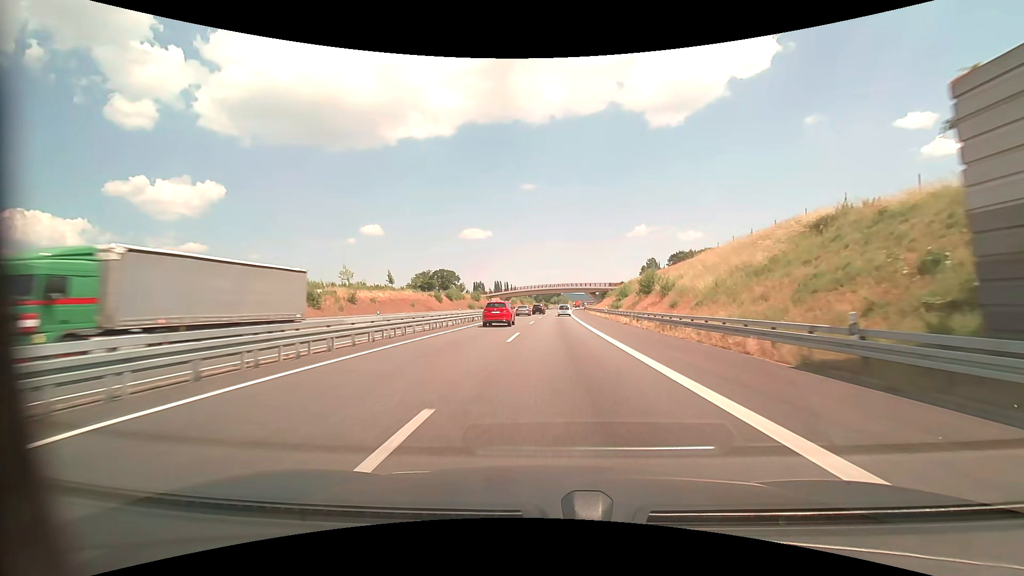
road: motorway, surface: asphalt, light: Day
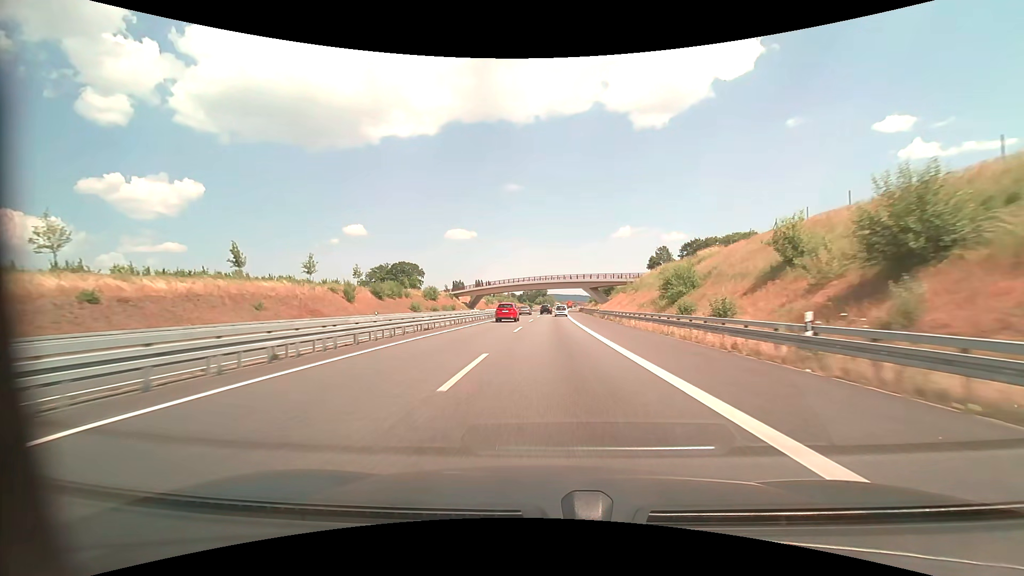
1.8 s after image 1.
(+0.7, +47.0) m; +2°
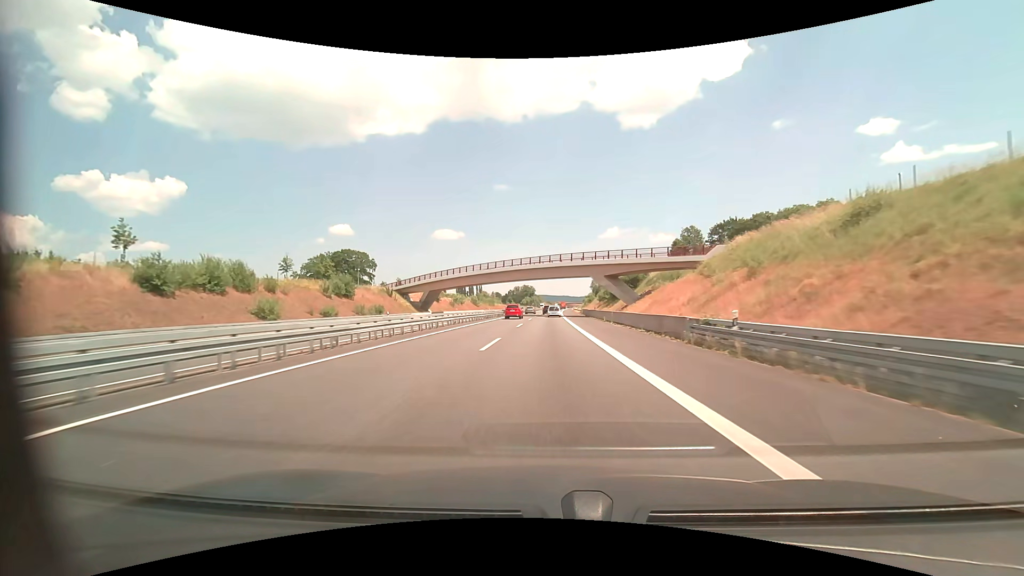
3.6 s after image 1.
(+0.6, +47.0) m; +1°
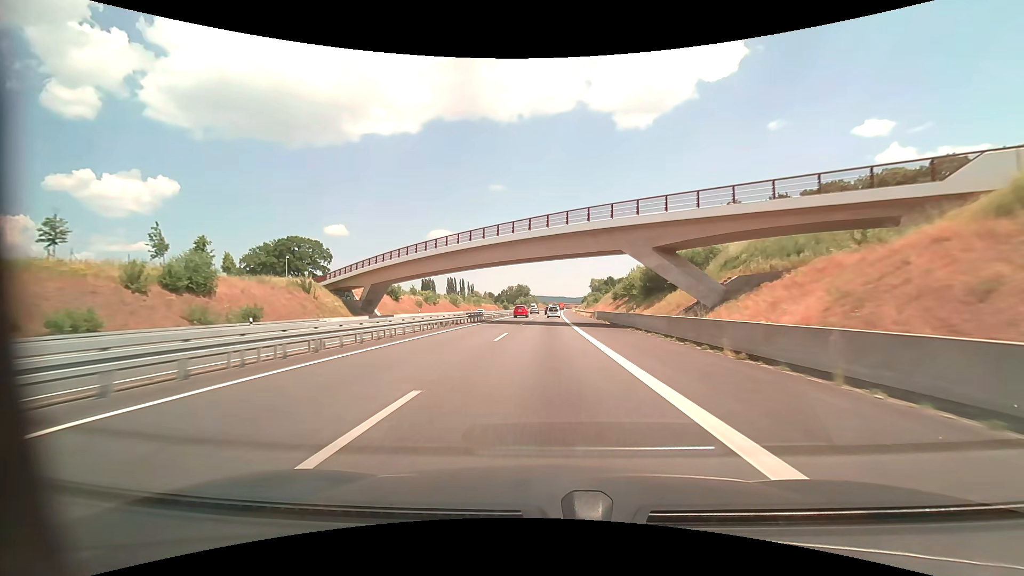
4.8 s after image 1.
(+0.2, +31.6) m; +1°
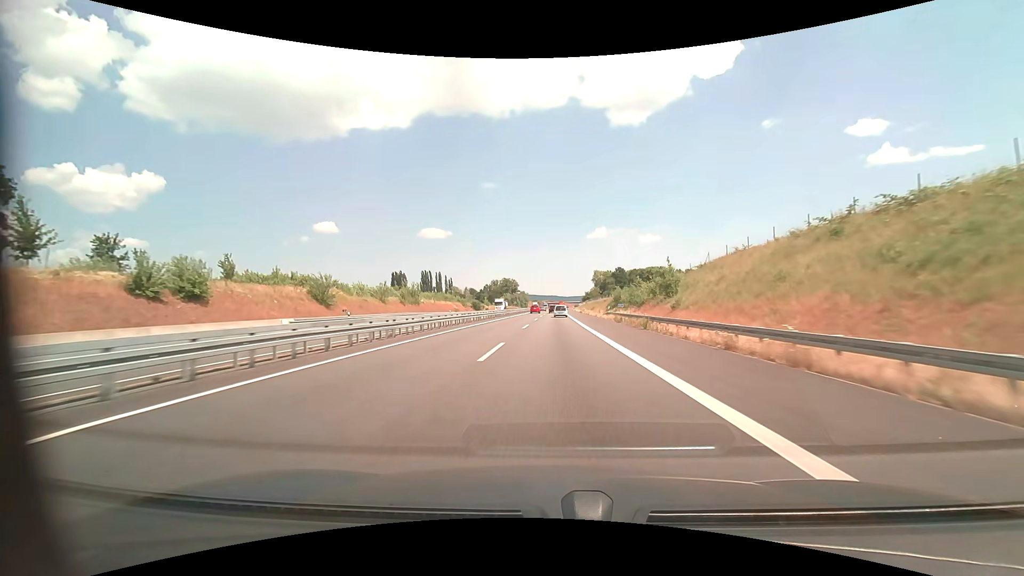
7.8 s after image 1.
(+0.4, +80.7) m; +1°
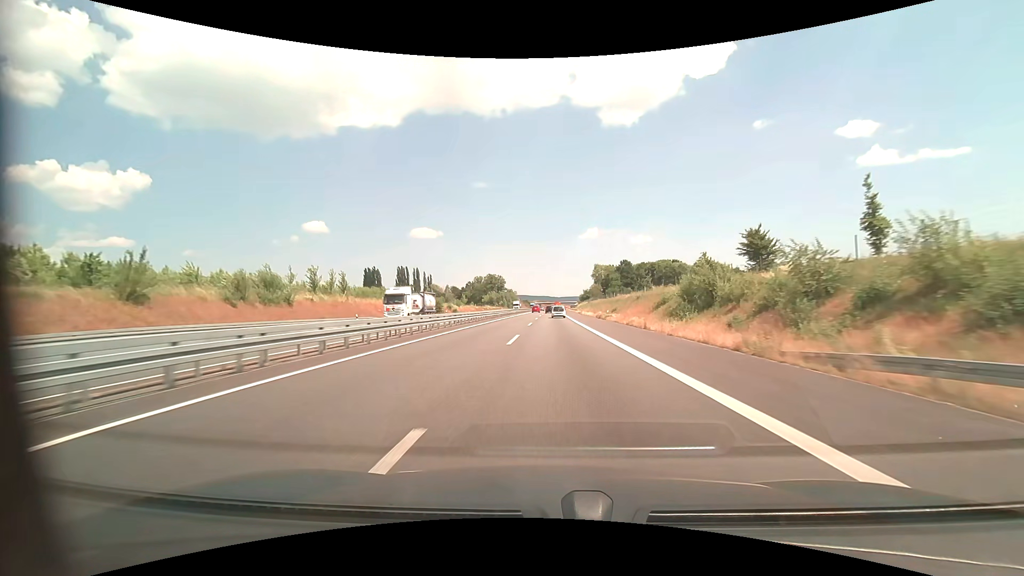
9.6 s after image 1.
(+0.2, +49.0) m; +1°
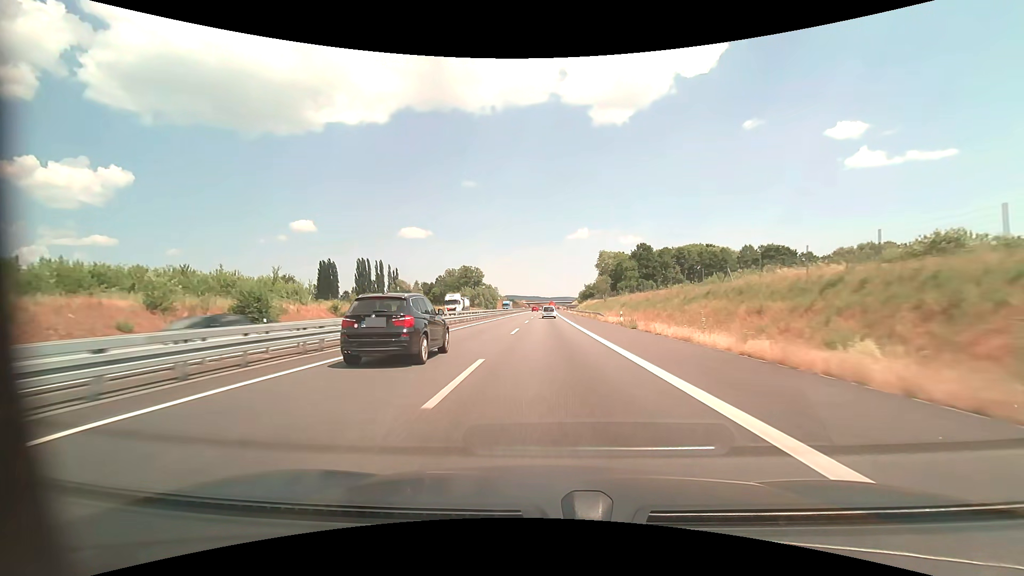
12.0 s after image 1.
(+0.7, +65.5) m; +1°
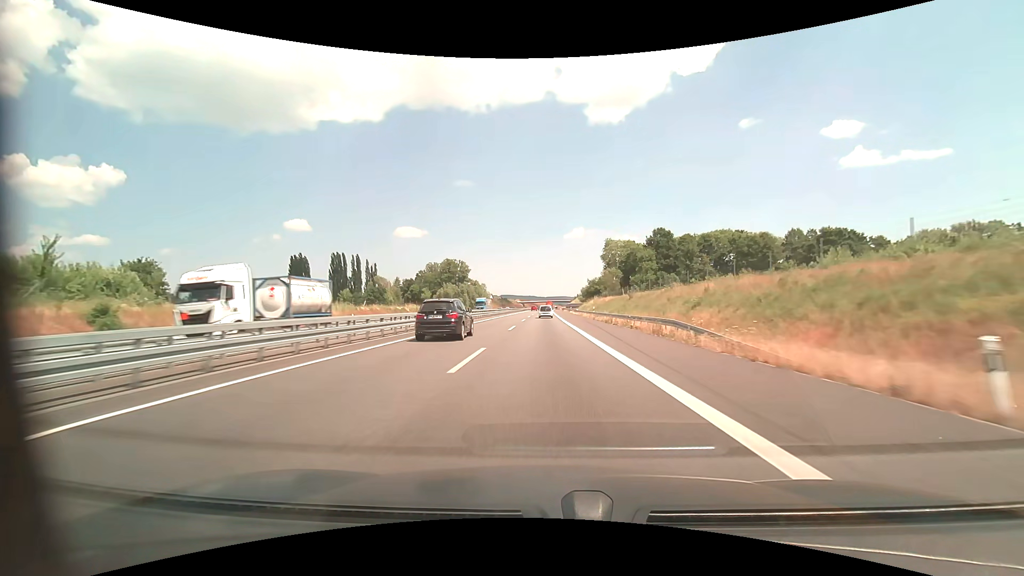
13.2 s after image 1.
(+0.2, +32.9) m; 0°
(0, +10) (0, +20) (0, +30) (0, +40) (0, +50) (0, +60) (0, +70) (0, +80) (0, +90) (0, +100) m
